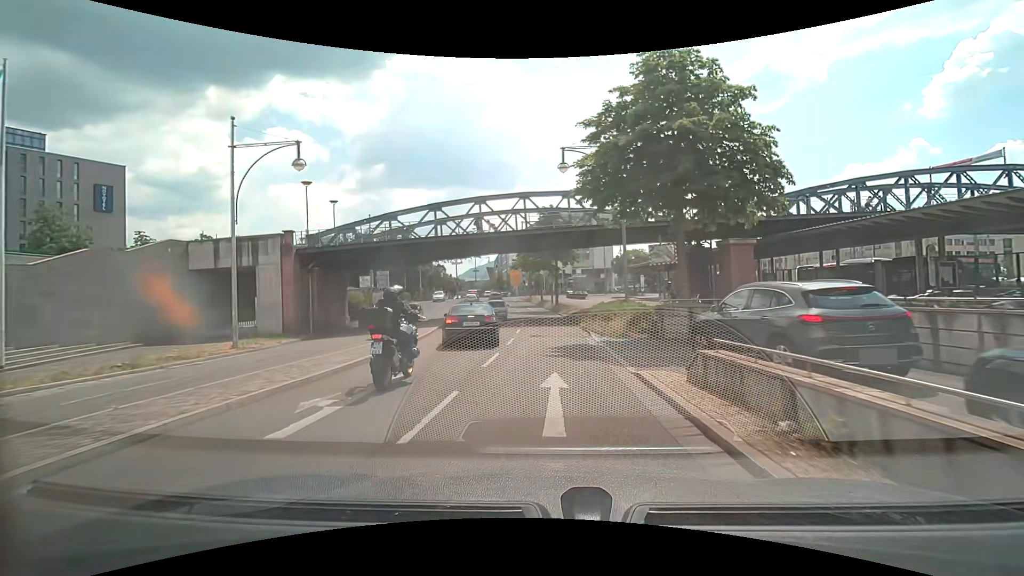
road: service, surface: asphalt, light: Day
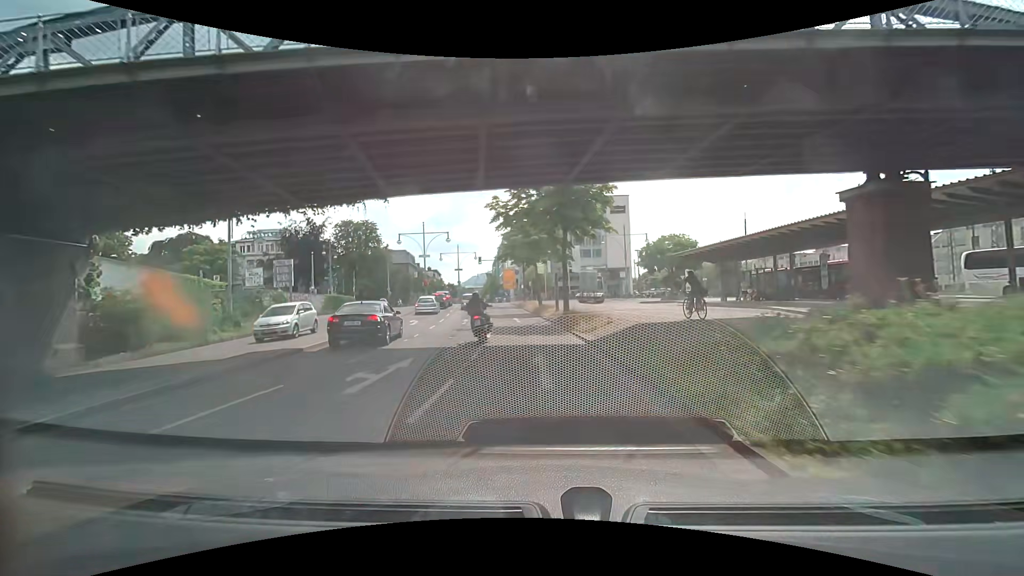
(+0.2, +23.5) m; -1°
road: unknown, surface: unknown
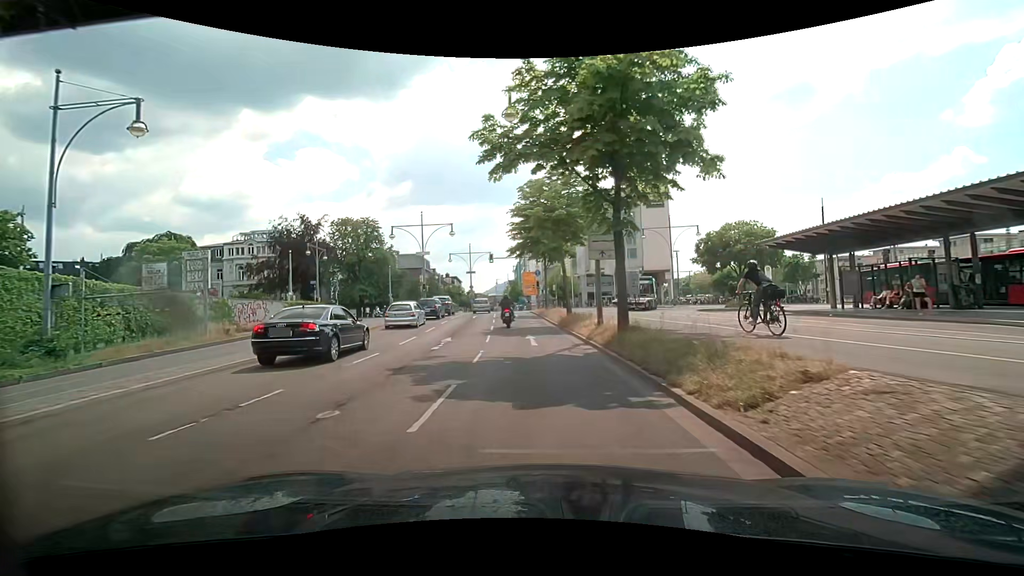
(-0.1, +12.5) m; -3°
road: primary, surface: asphalt
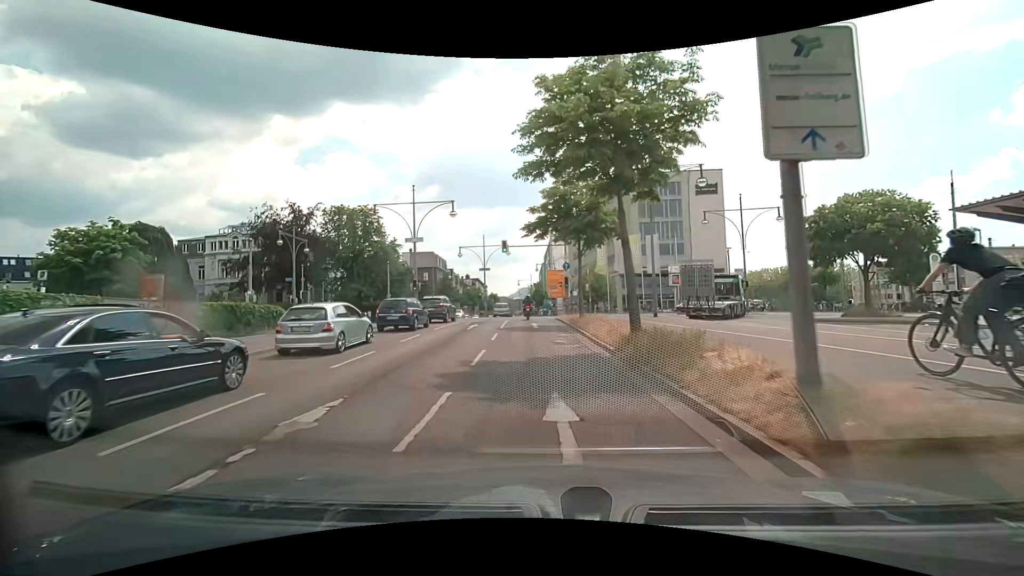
(-0.1, +12.8) m; -2°
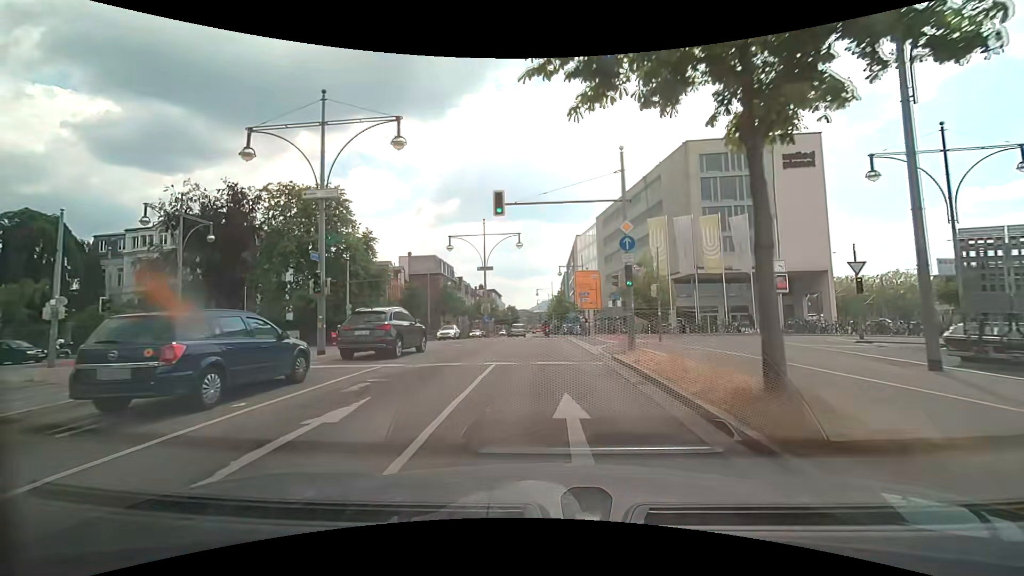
(-0.6, +19.6) m; -4°
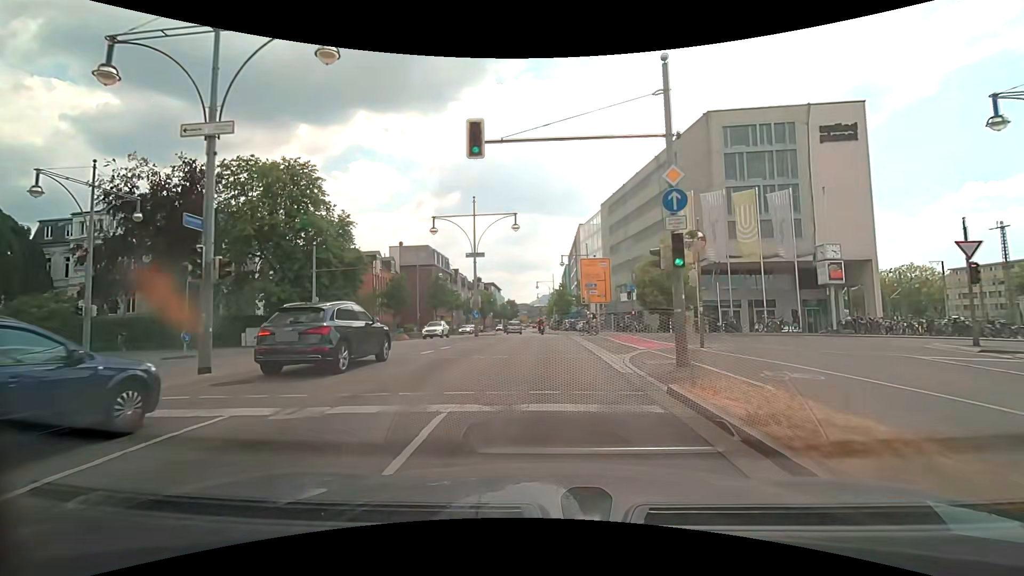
(+0.1, +6.6) m; +1°
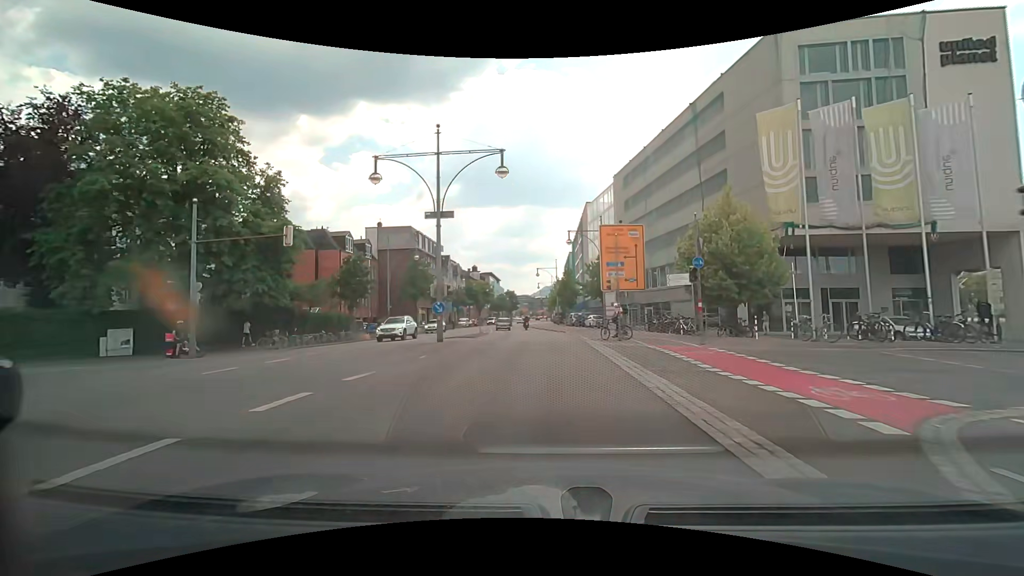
(-0.1, +13.1) m; 0°
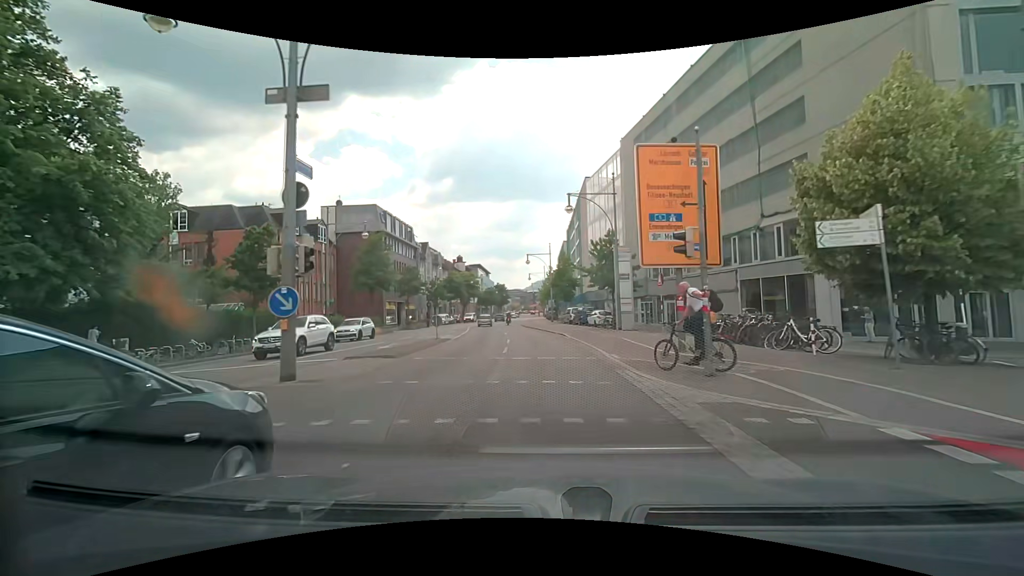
(+0.1, +13.1) m; +1°
(0, +10) (0, +20) (-1, +30) (-2, +40) (-3, +50) (-4, +60) (-5, +70) (-6, +80) (-6, +90) (-6, +100) m
